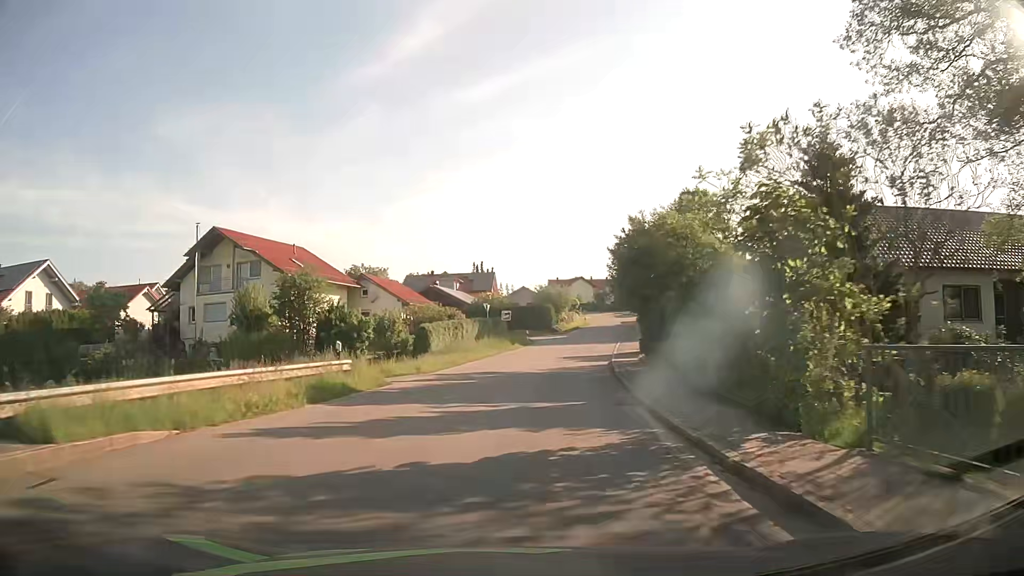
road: tertiary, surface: asphalt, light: Day
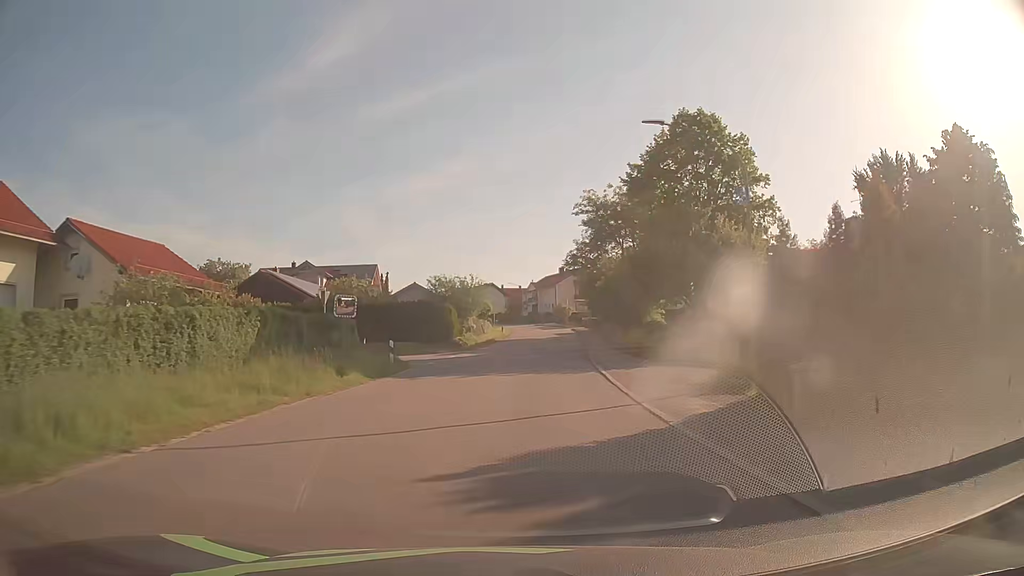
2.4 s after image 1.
(+2.2, +30.6) m; +8°
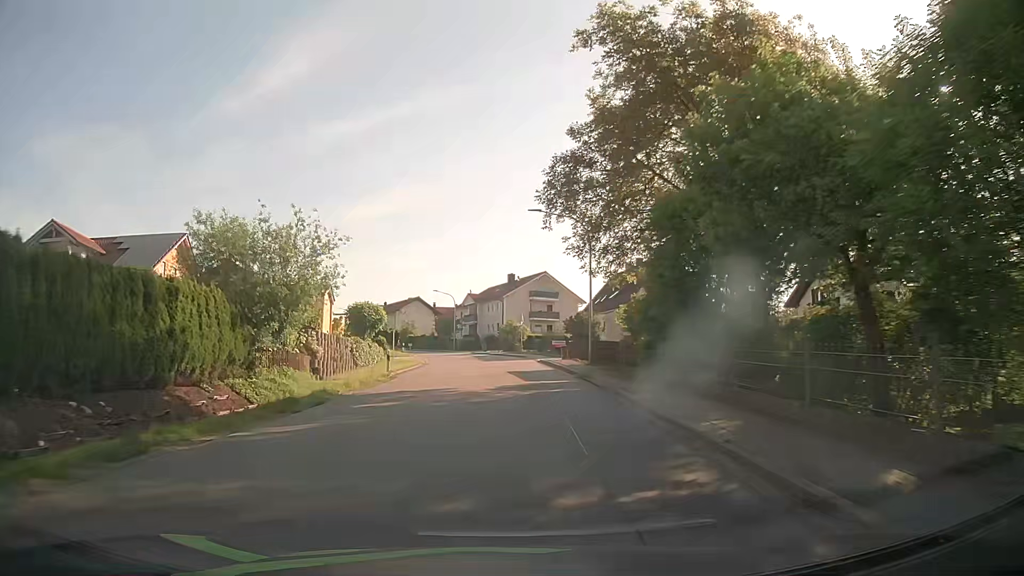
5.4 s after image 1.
(+2.3, +38.3) m; +5°
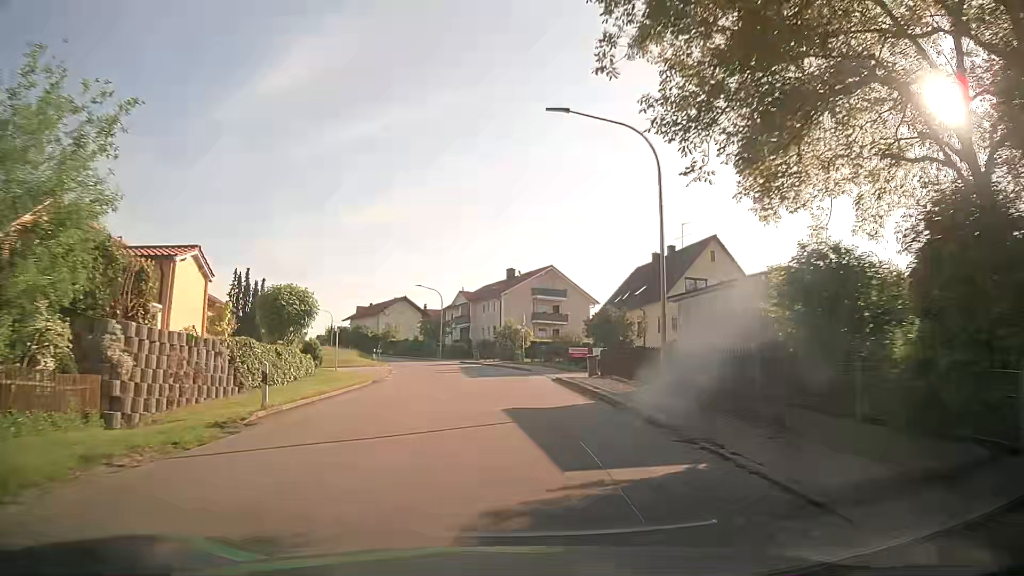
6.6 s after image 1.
(0.0, +14.8) m; 0°
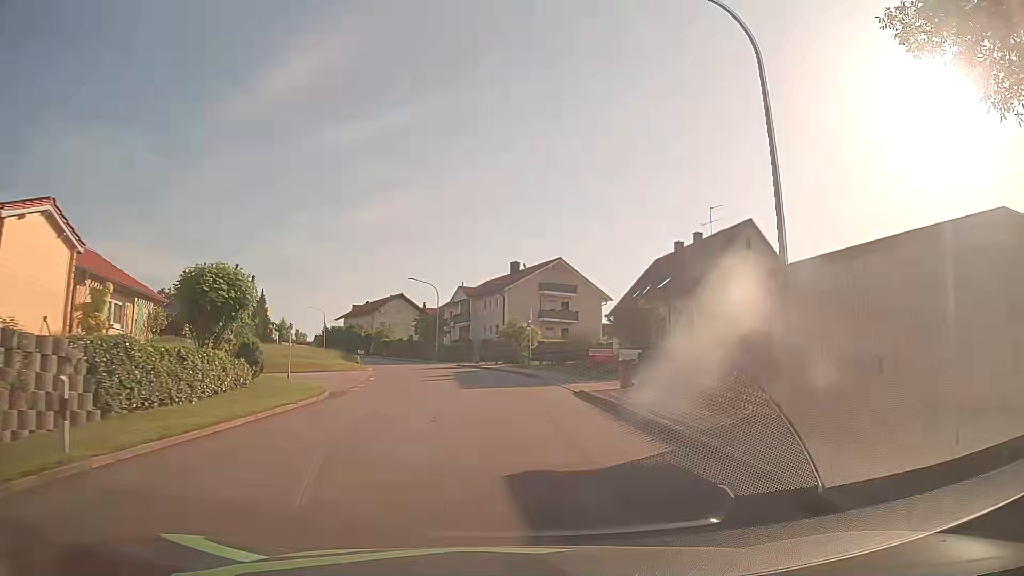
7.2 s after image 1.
(0.0, +7.3) m; 0°
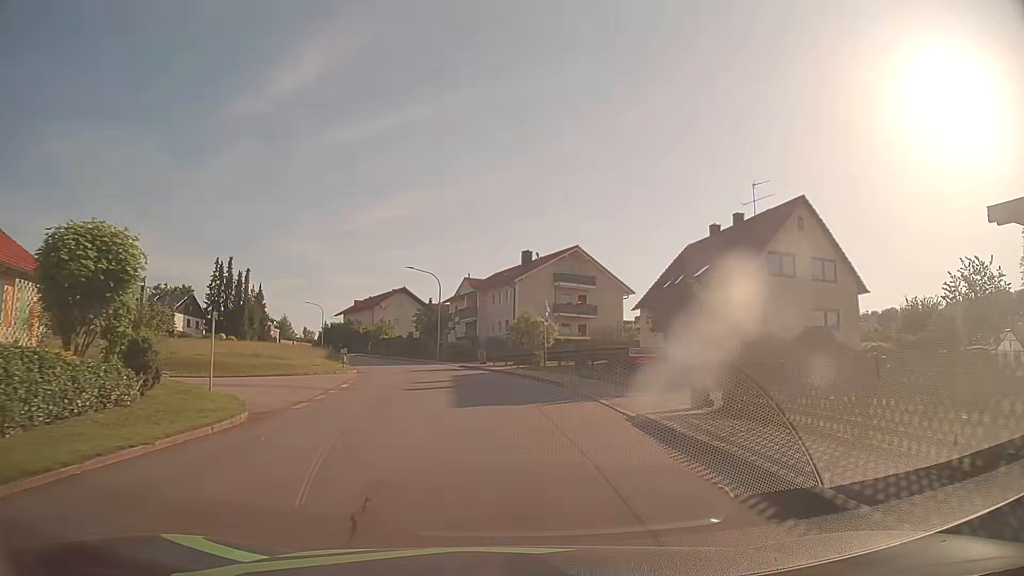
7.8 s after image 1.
(0.0, +7.2) m; -1°
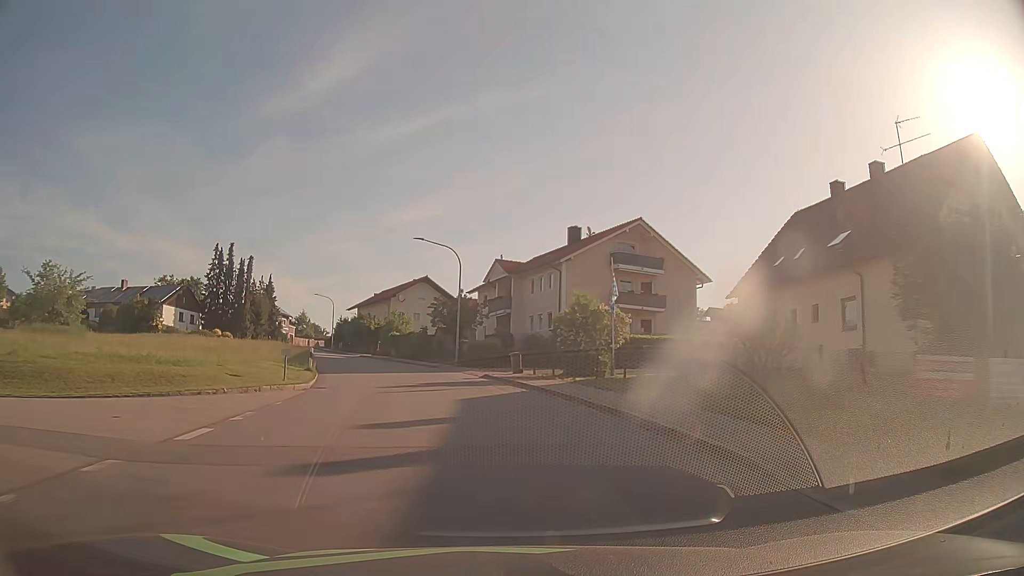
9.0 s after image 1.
(-0.3, +14.4) m; -3°
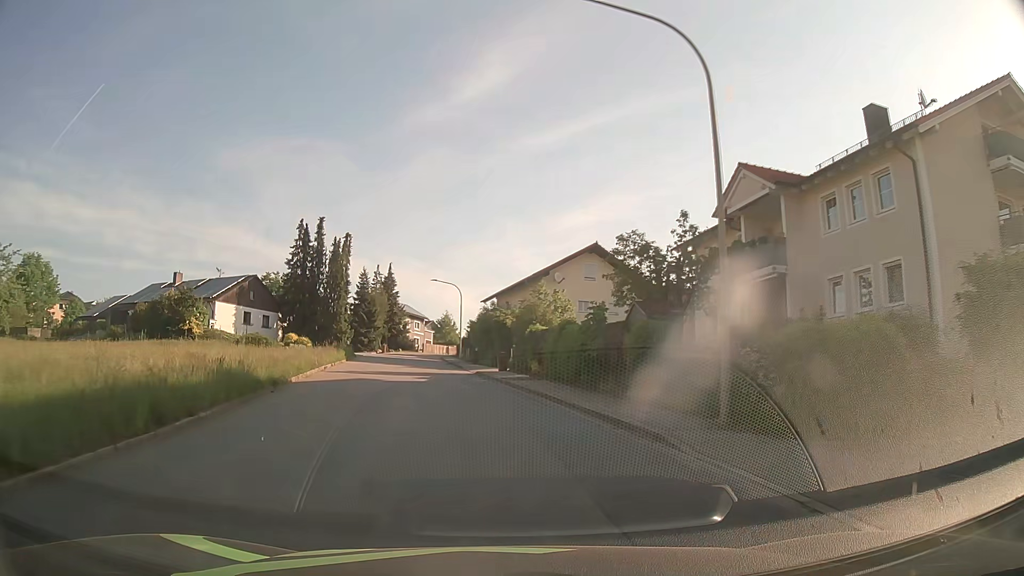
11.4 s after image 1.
(-3.0, +28.6) m; -14°
(-1, +10) (-2, +20) (-3, +30) (-5, +40) (-7, +50) (-8, +59) (-9, +69) (-10, +79) (-9, +89) (-8, +99) m
